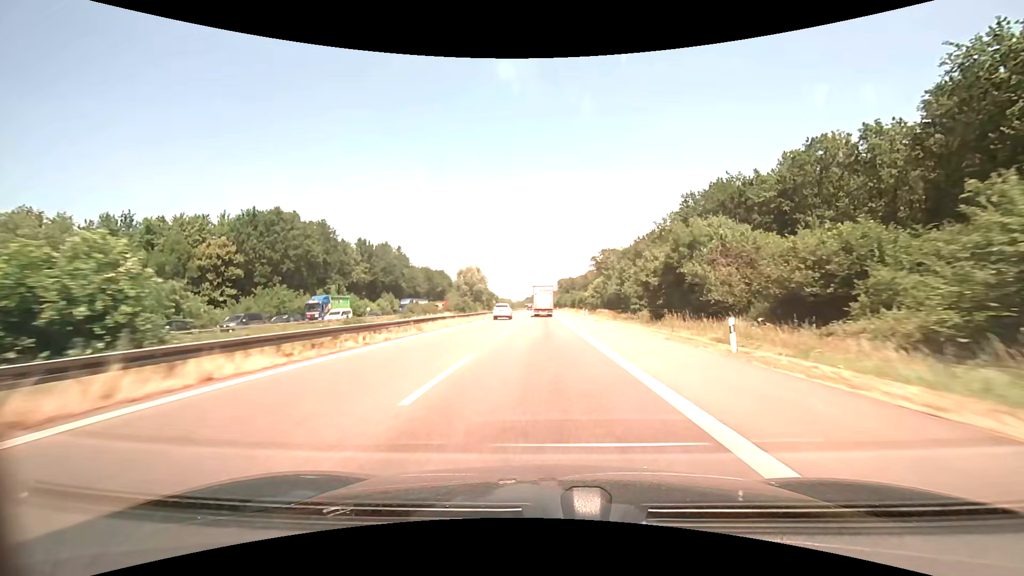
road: motorway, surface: asphalt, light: Day
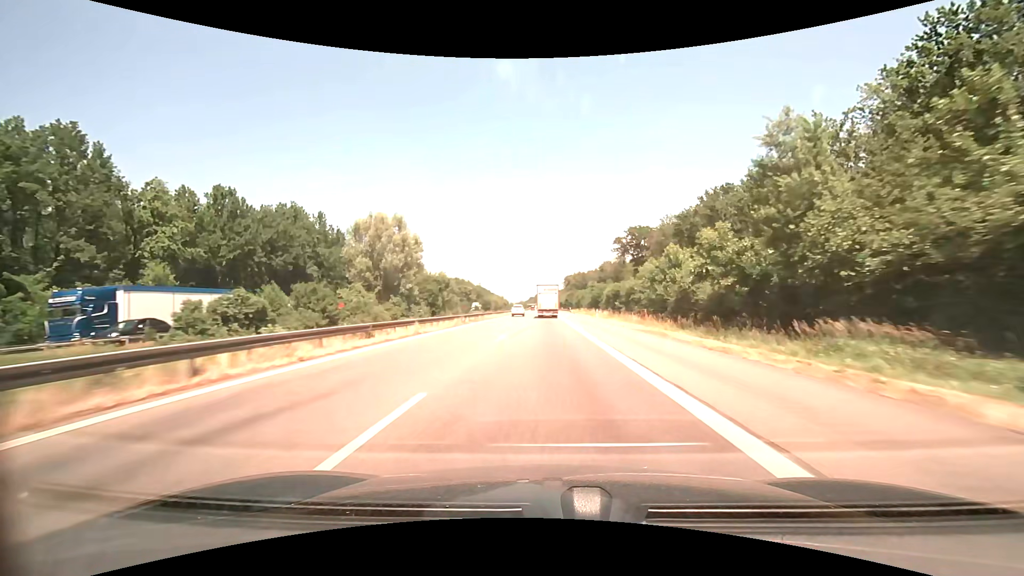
(-0.3, +59.7) m; -1°
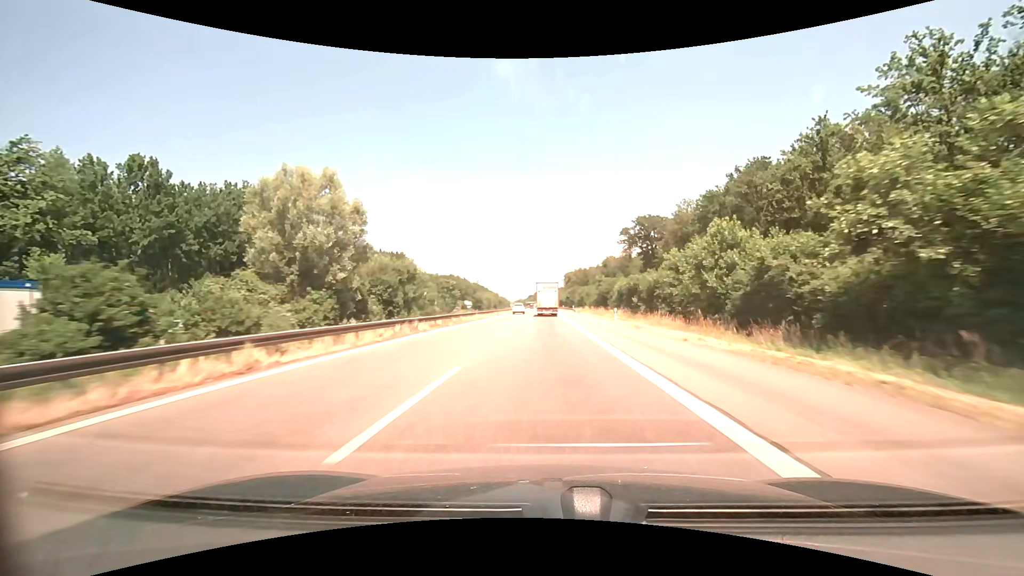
(0.0, +14.8) m; 0°
(0, +10) (0, +20) (0, +30) (0, +40) (0, +50) (0, +60) (0, +70) (0, +80) (0, +90) (0, +100) m
